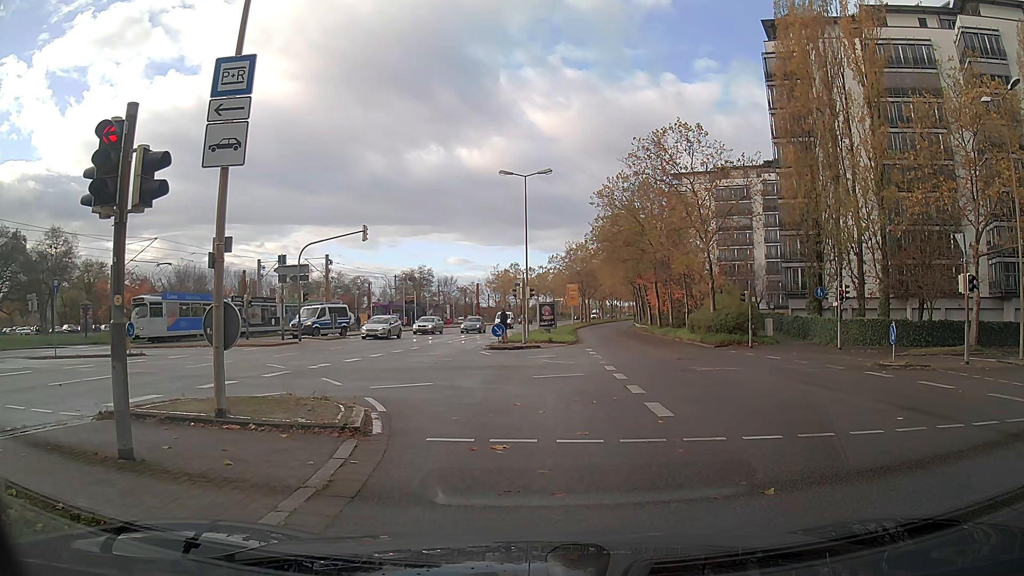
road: secondary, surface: asphalt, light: Day
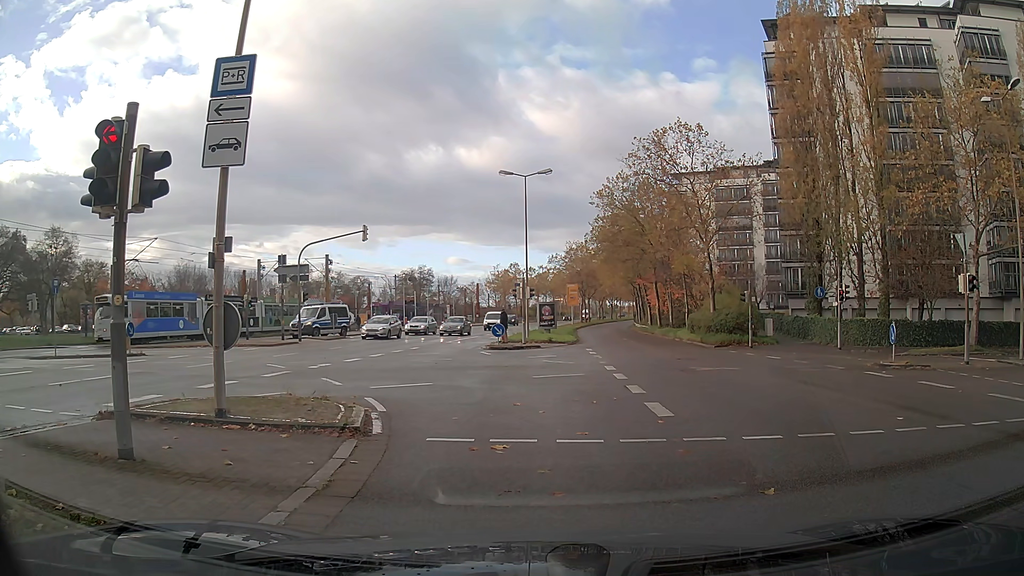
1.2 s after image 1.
(0.0, 0.0) m; 0°
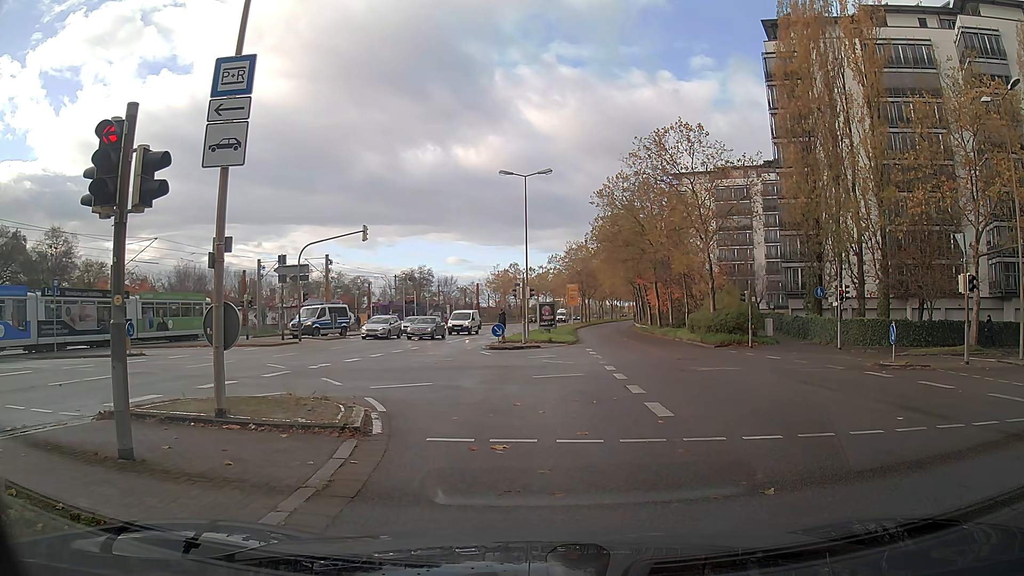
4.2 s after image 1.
(0.0, 0.0) m; 0°
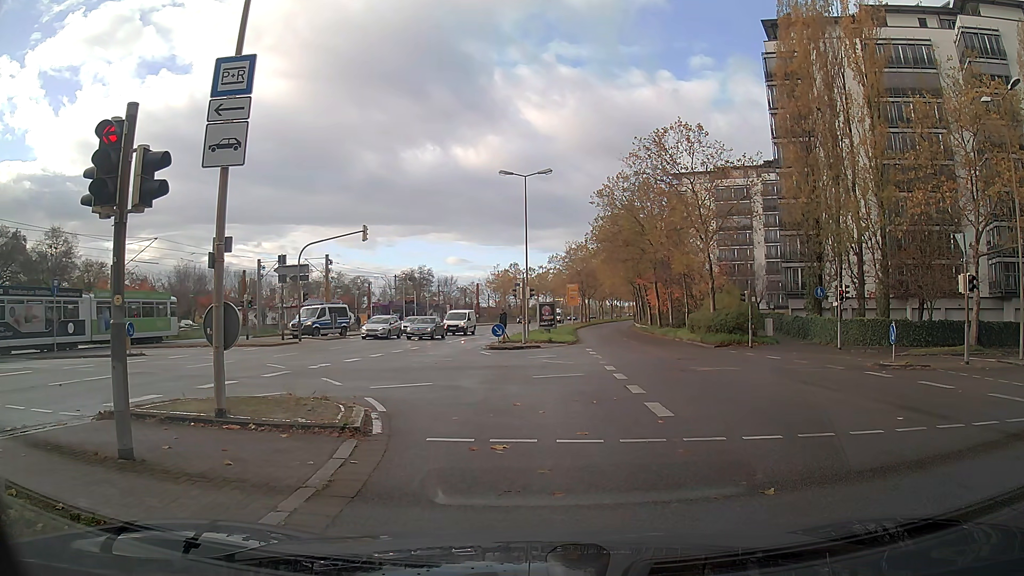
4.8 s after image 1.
(0.0, 0.0) m; 0°
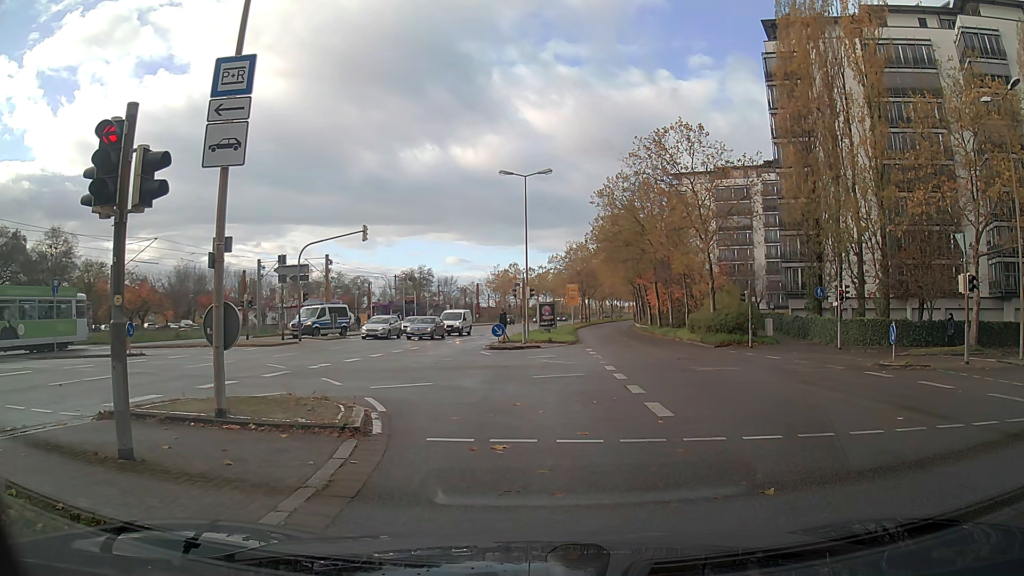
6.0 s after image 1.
(0.0, 0.0) m; 0°
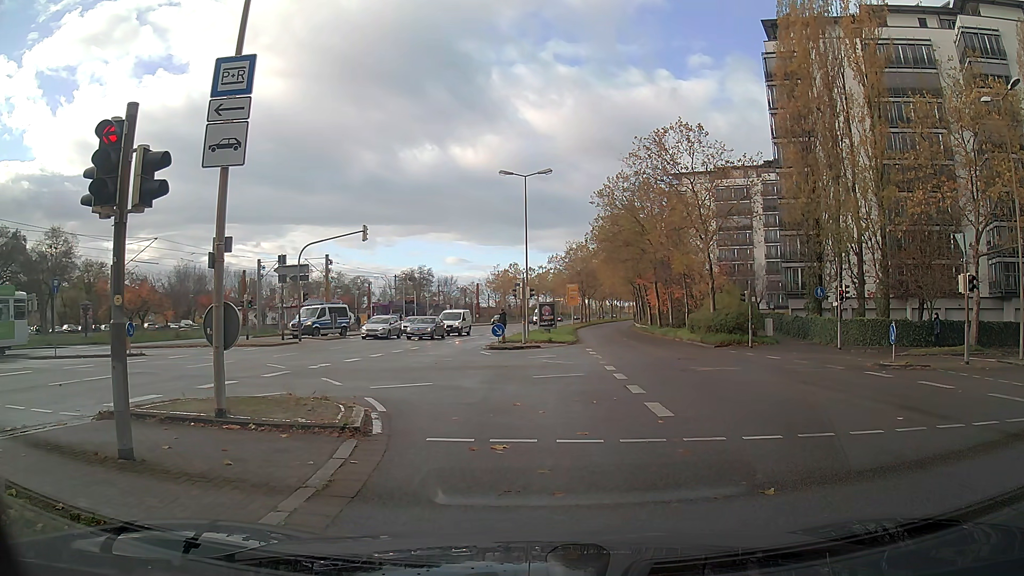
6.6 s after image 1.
(0.0, 0.0) m; 0°
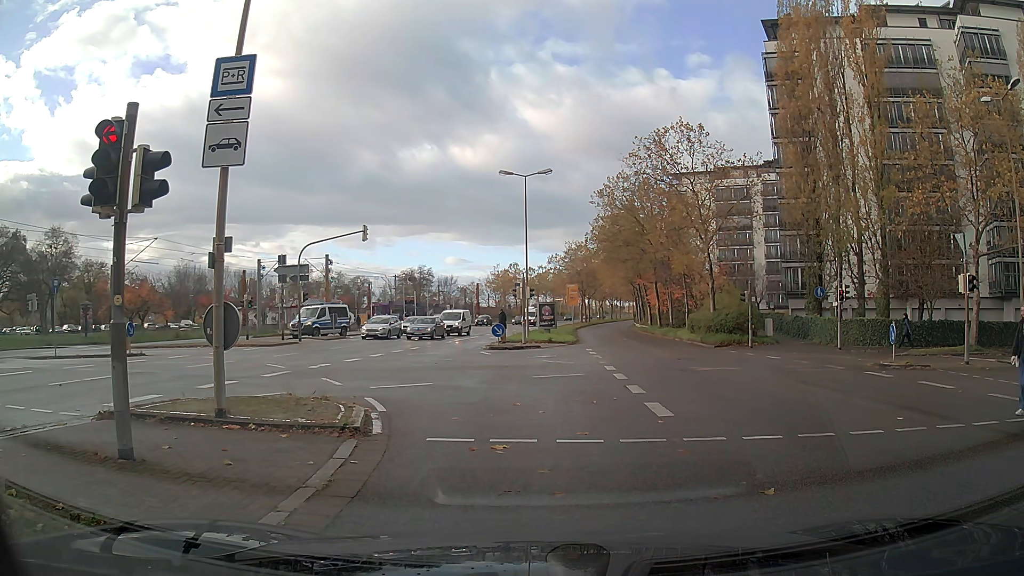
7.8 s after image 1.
(0.0, 0.0) m; 0°
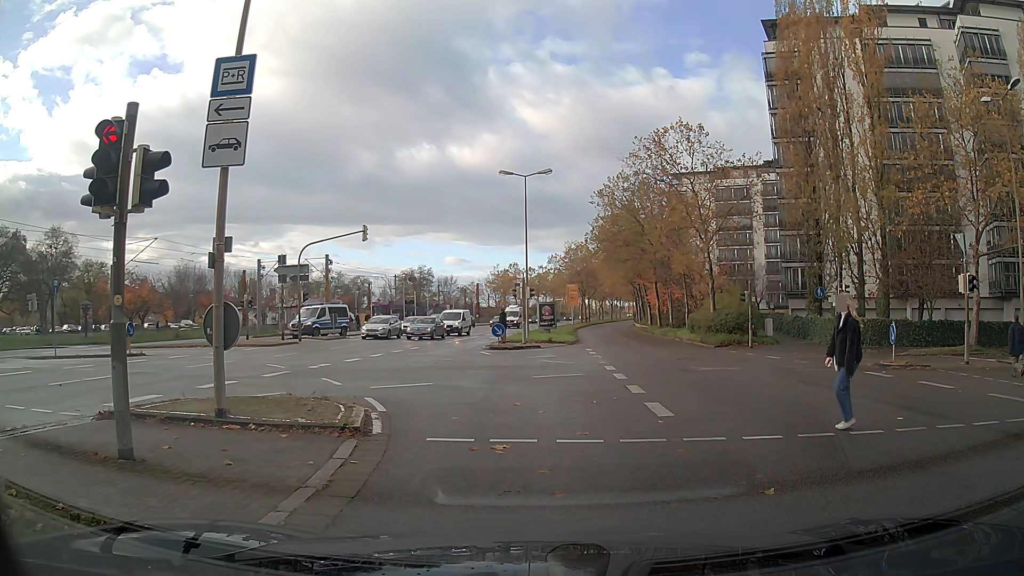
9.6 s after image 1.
(0.0, 0.0) m; 0°
(-1, +10) (-5, +19) (-13, +24) (-23, +26) (-33, +26) (-43, +26) (-53, +26) (-63, +26) (-73, +26) (-83, +26) m
